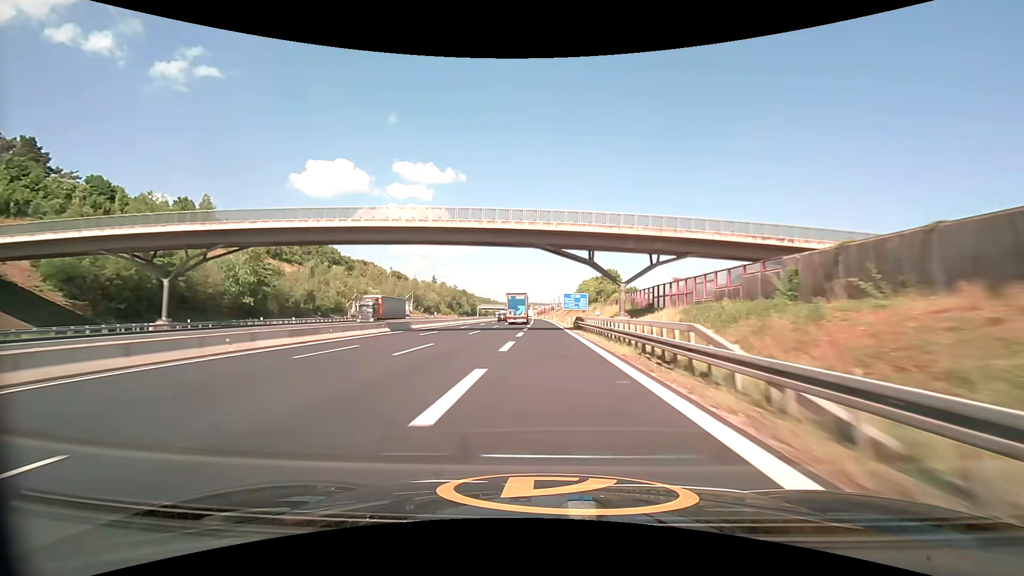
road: motorway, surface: asphalt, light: Day
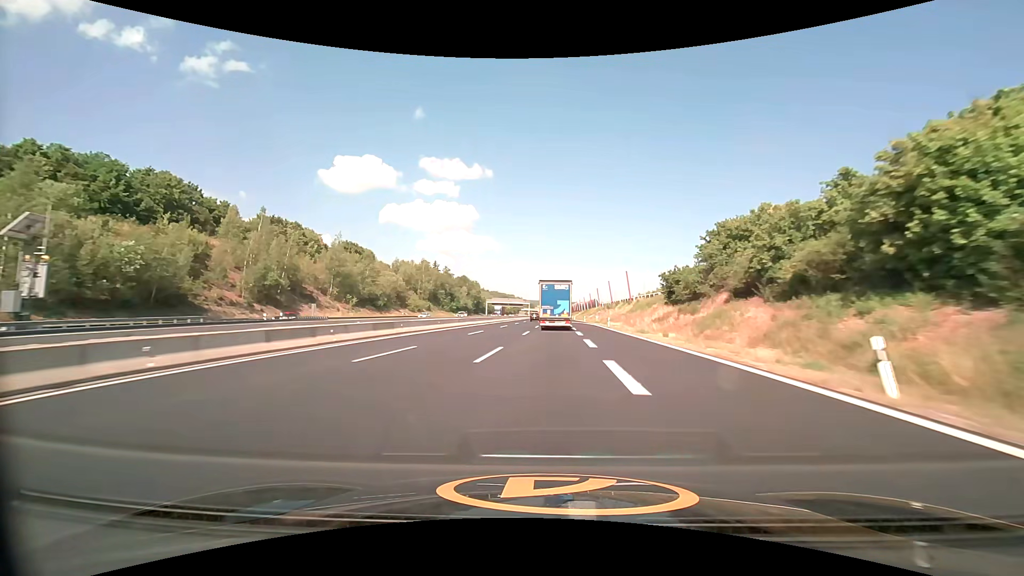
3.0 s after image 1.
(-3.0, +93.1) m; -3°
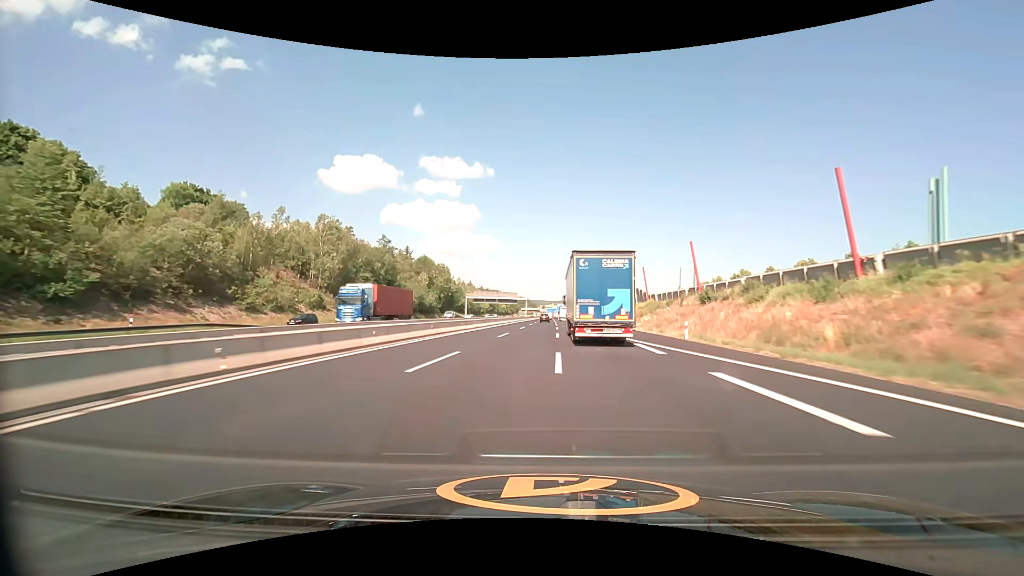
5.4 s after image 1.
(+0.4, +74.0) m; 0°
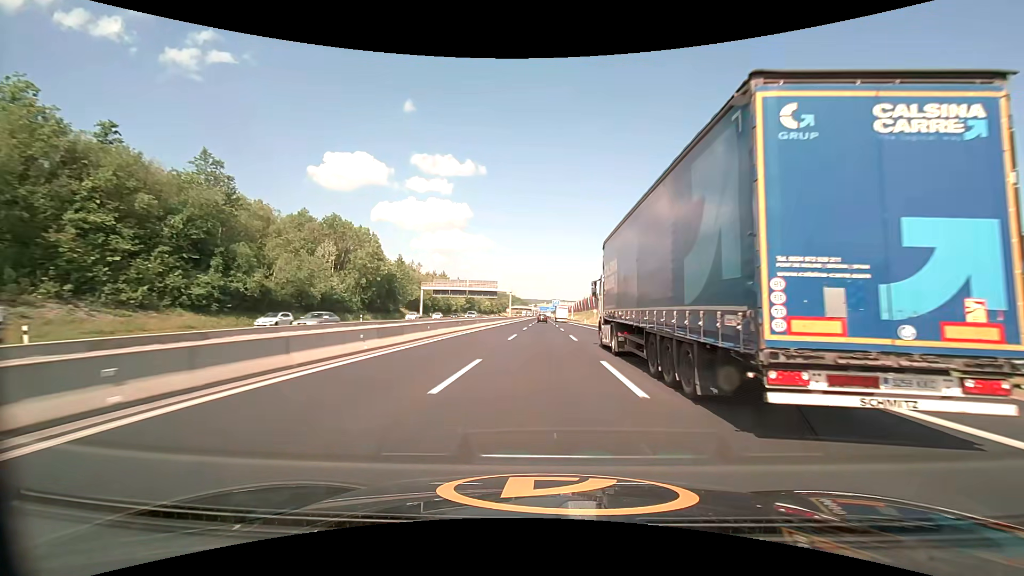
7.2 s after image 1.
(+0.3, +57.2) m; +1°
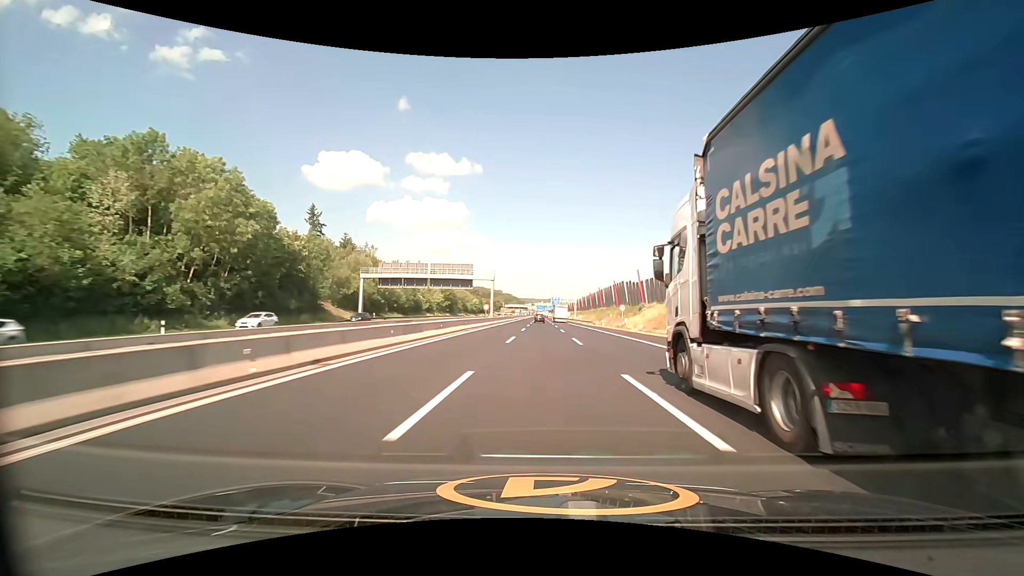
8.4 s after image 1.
(+0.2, +38.9) m; +1°
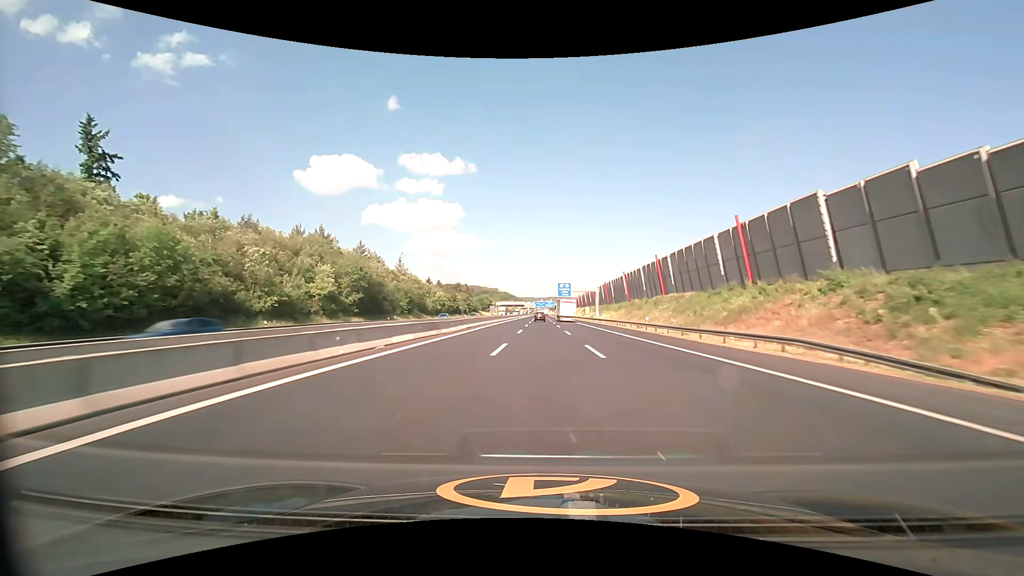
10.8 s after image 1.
(0.0, +79.5) m; 0°
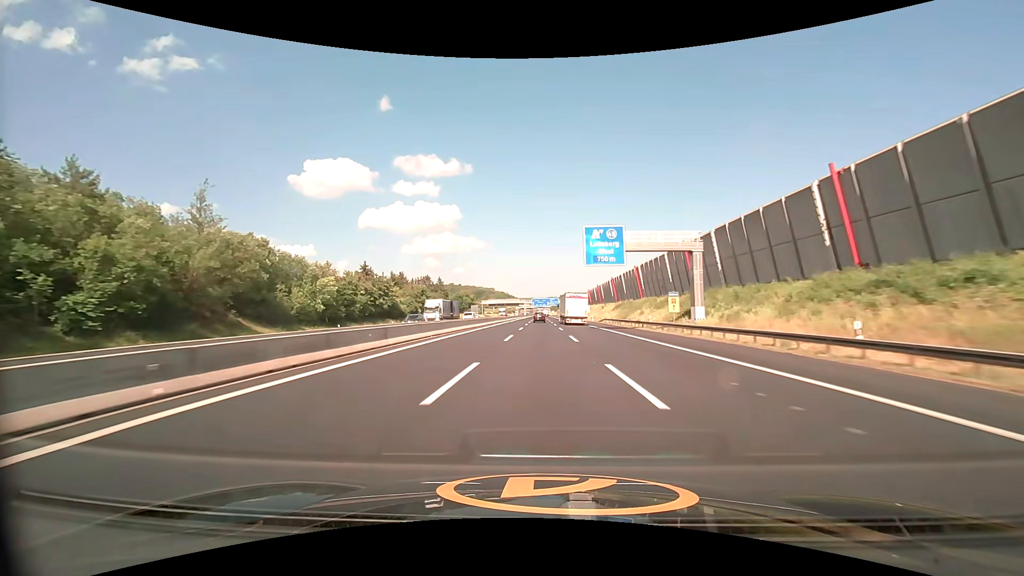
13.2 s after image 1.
(+0.1, +79.7) m; 0°
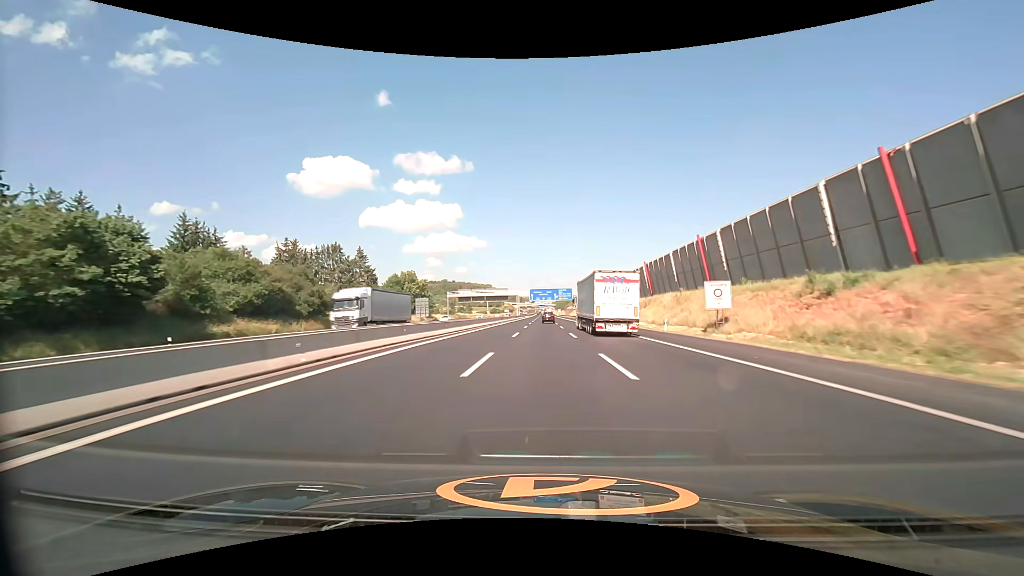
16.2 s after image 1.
(-0.5, +99.8) m; 0°
(0, +10) (0, +20) (0, +30) (0, +40) (0, +50) (0, +60) (0, +70) (0, +80) (0, +90) (0, +100) m
